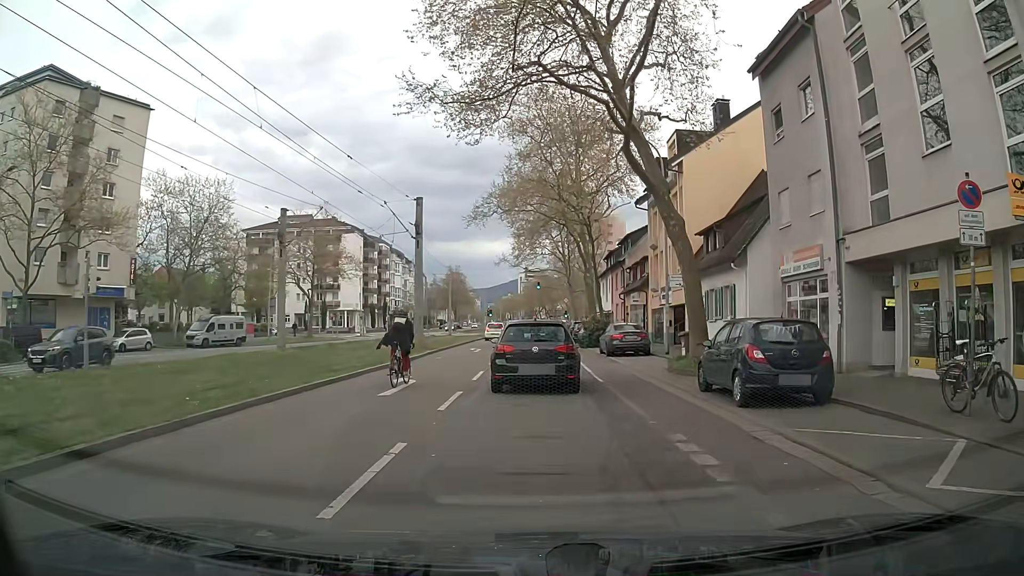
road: tertiary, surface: asphalt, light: Day
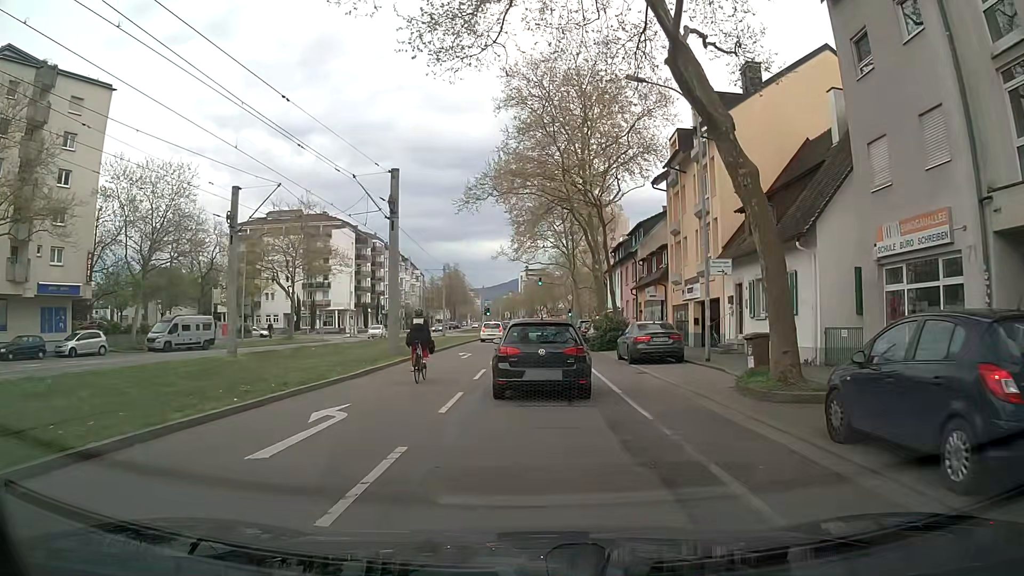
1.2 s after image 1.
(0.0, +6.4) m; -1°
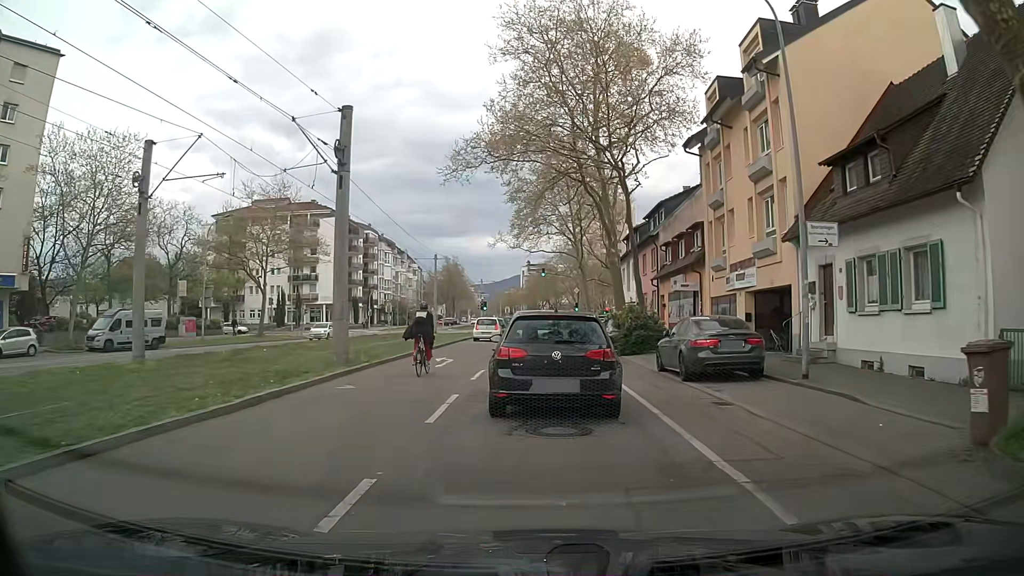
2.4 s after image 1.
(+0.1, +7.9) m; +1°
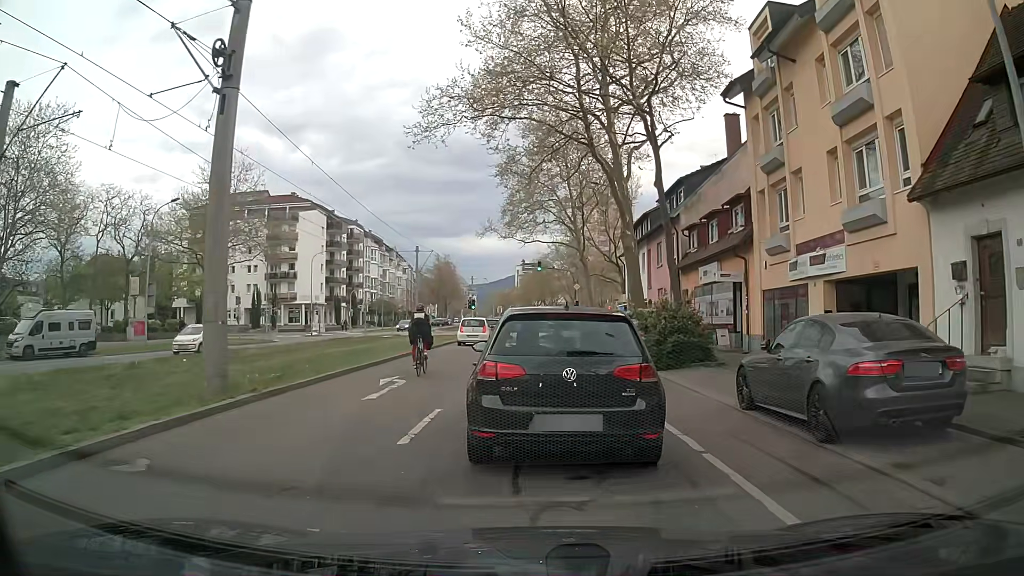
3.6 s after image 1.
(0.0, +7.4) m; 0°
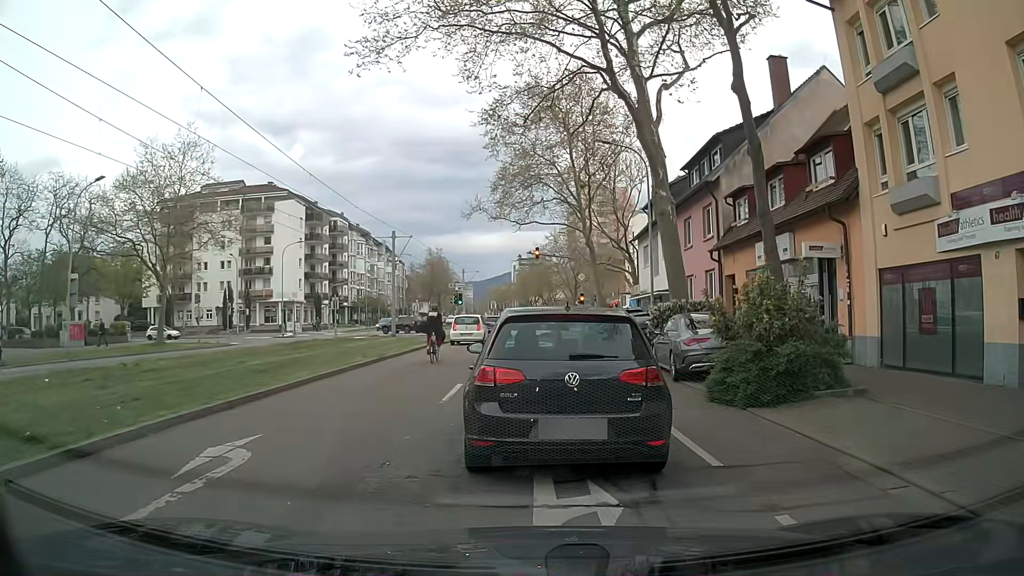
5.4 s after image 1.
(0.0, +8.1) m; +1°
